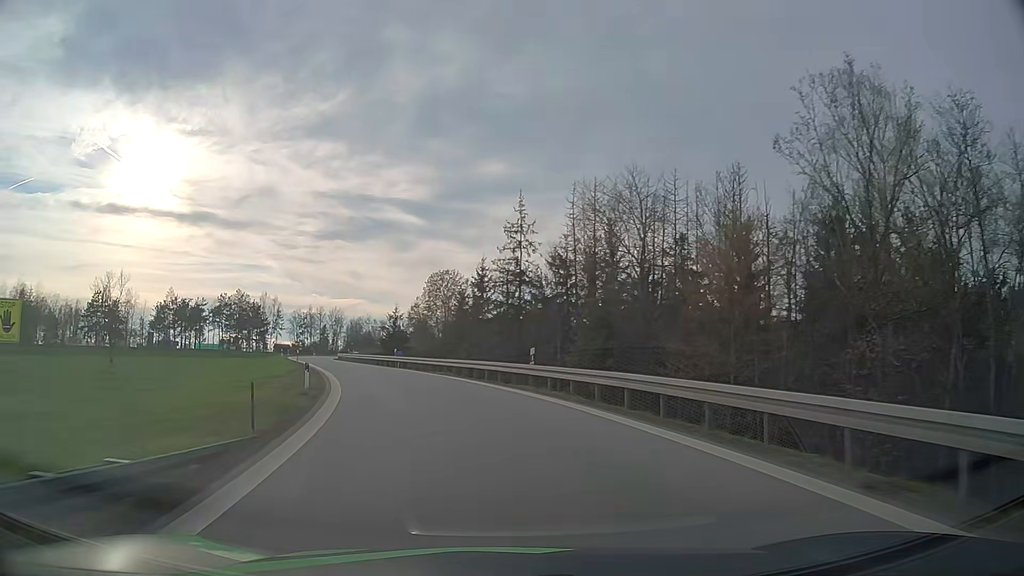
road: motorway_link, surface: asphalt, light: Day
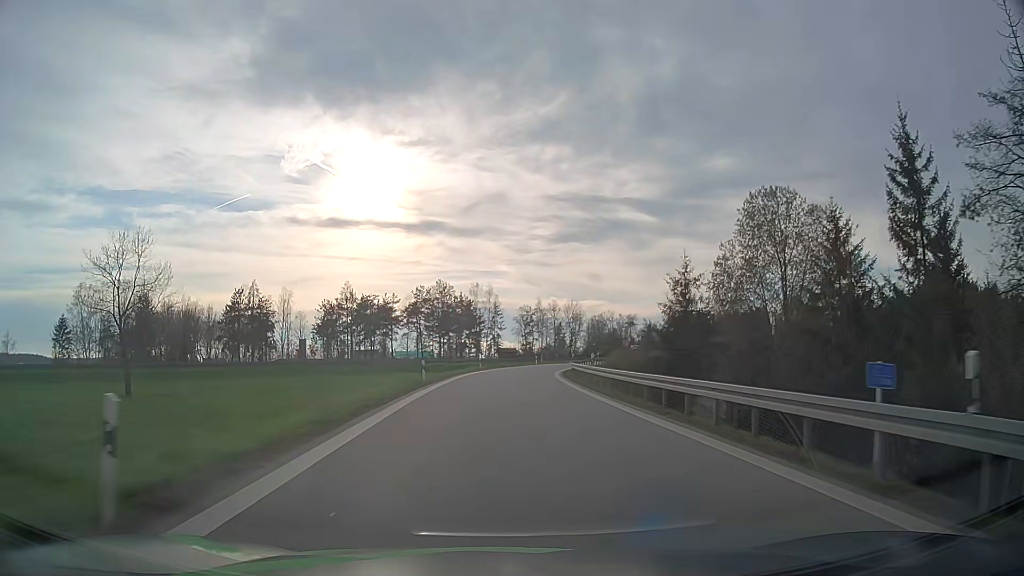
(-10.4, +43.8) m; -21°
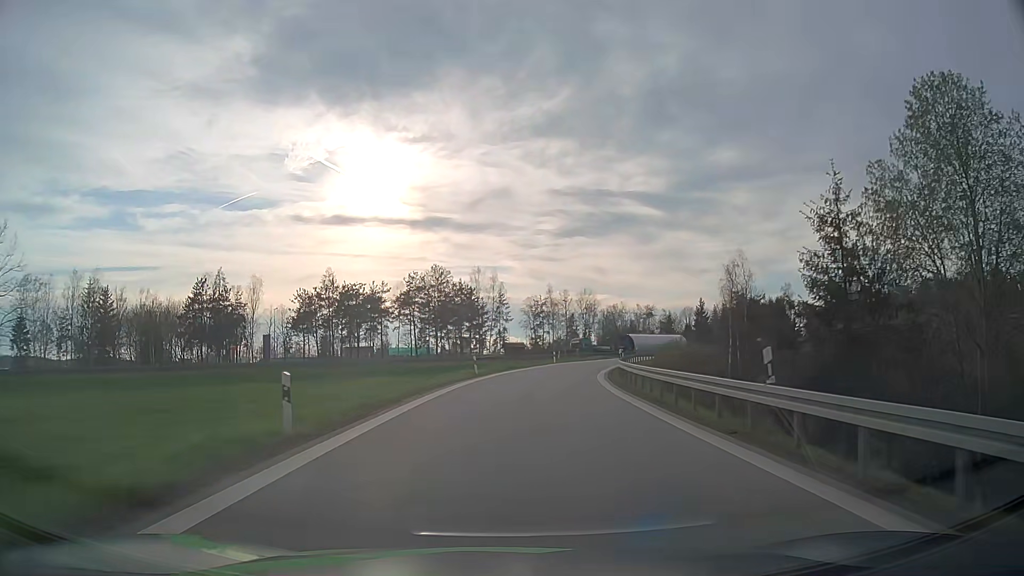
(-0.2, +19.9) m; -1°
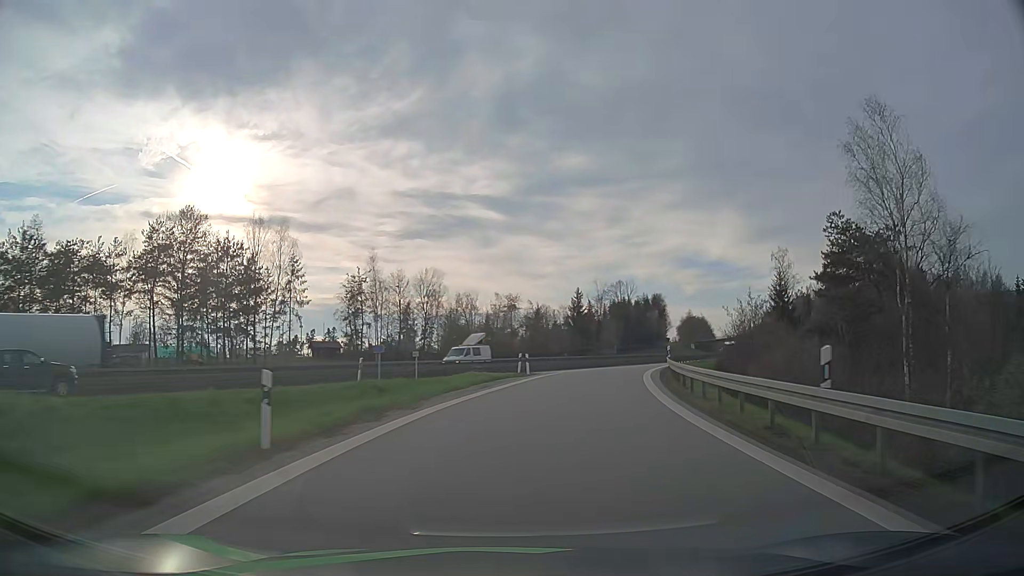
(+4.8, +51.3) m; +13°
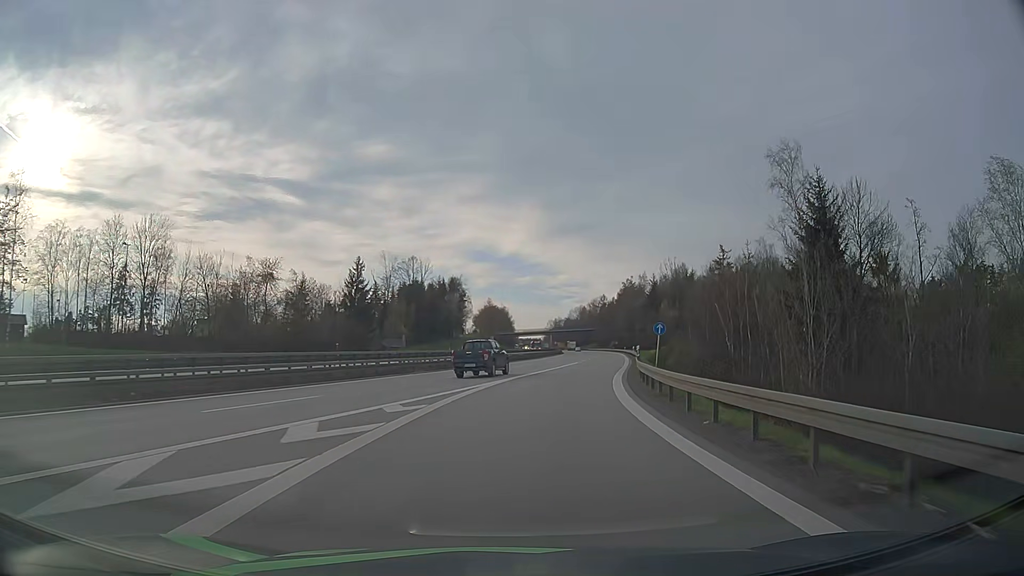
(+6.1, +40.5) m; +17°
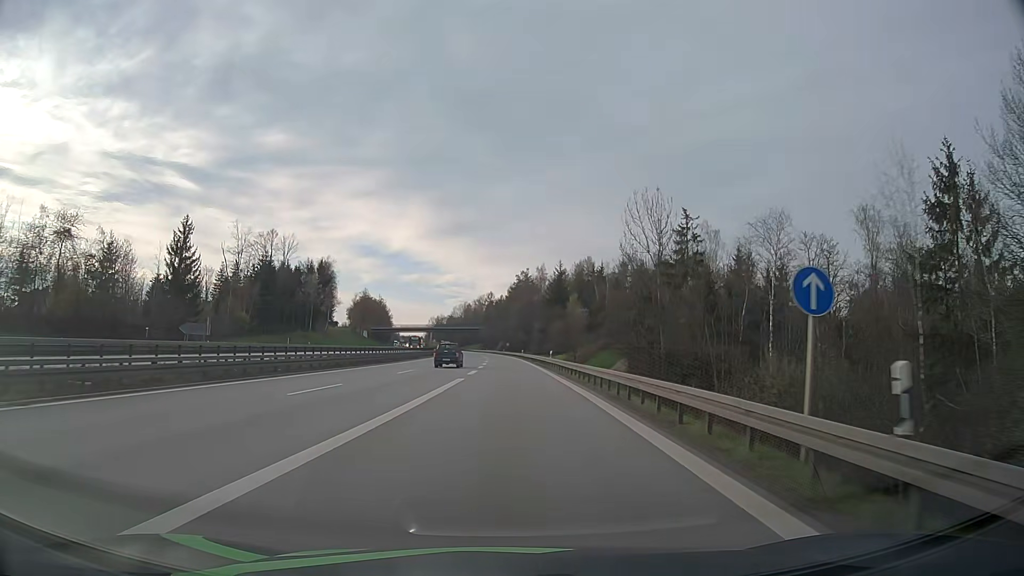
(+3.3, +31.3) m; +11°
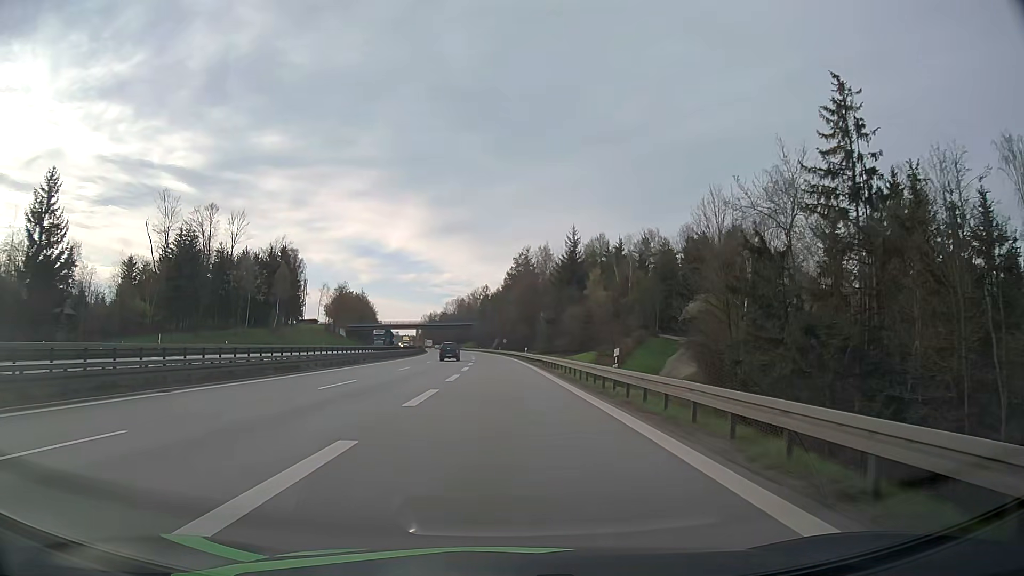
(+0.5, +33.3) m; 0°
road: motorway
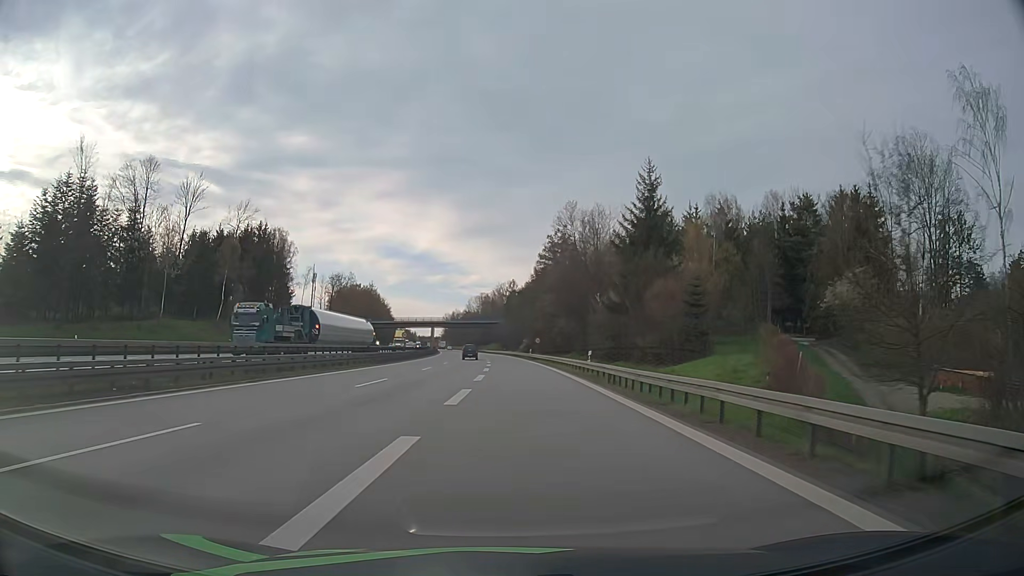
(-0.6, +35.7) m; -2°
(0, +10) (0, +20) (0, +30) (-1, +40) (-1, +50) (-2, +60) (-2, +70) (-3, +80) (-3, +90) (-4, +100) m
